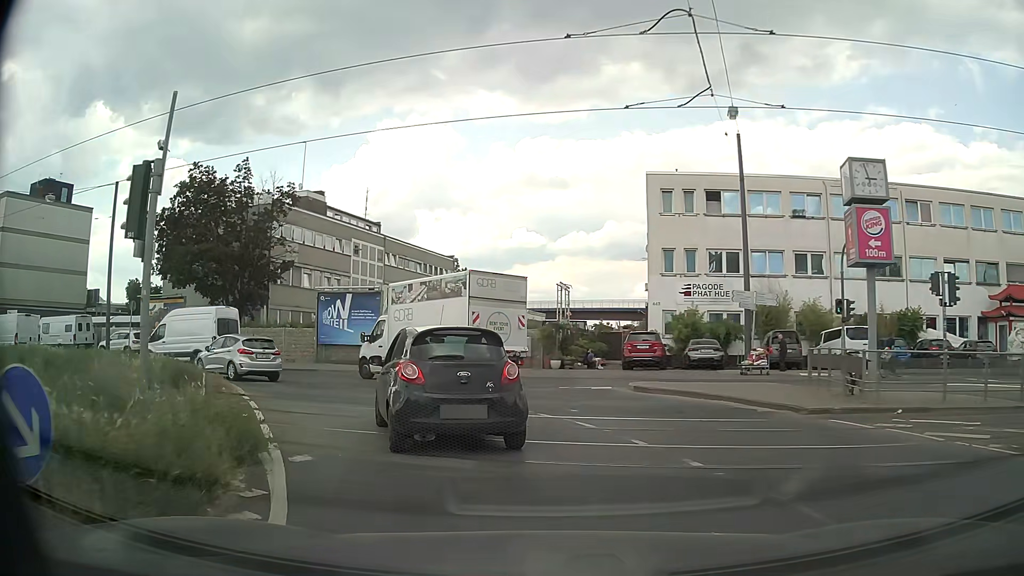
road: secondary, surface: asphalt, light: Day
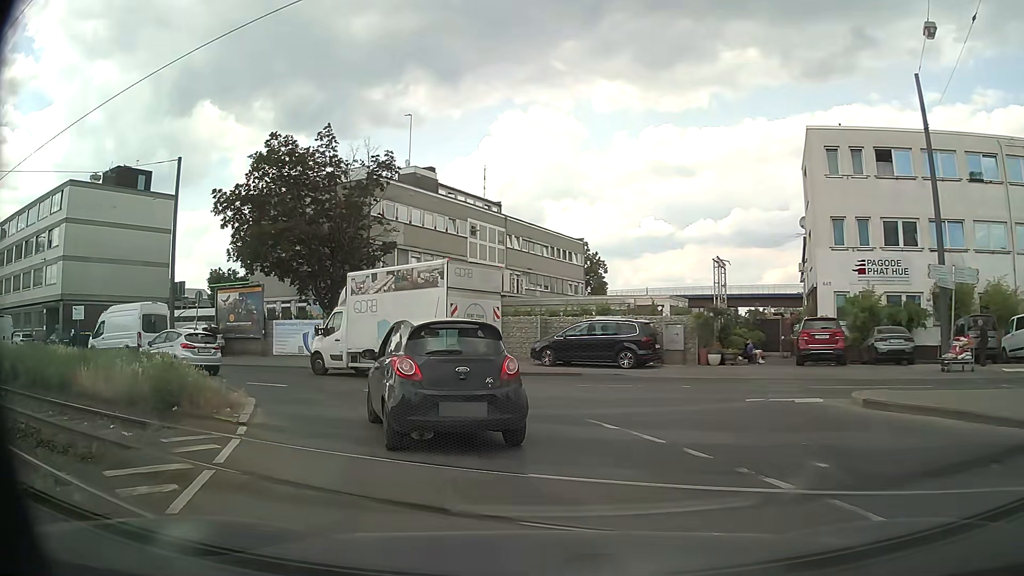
(-0.6, +6.3) m; -12°
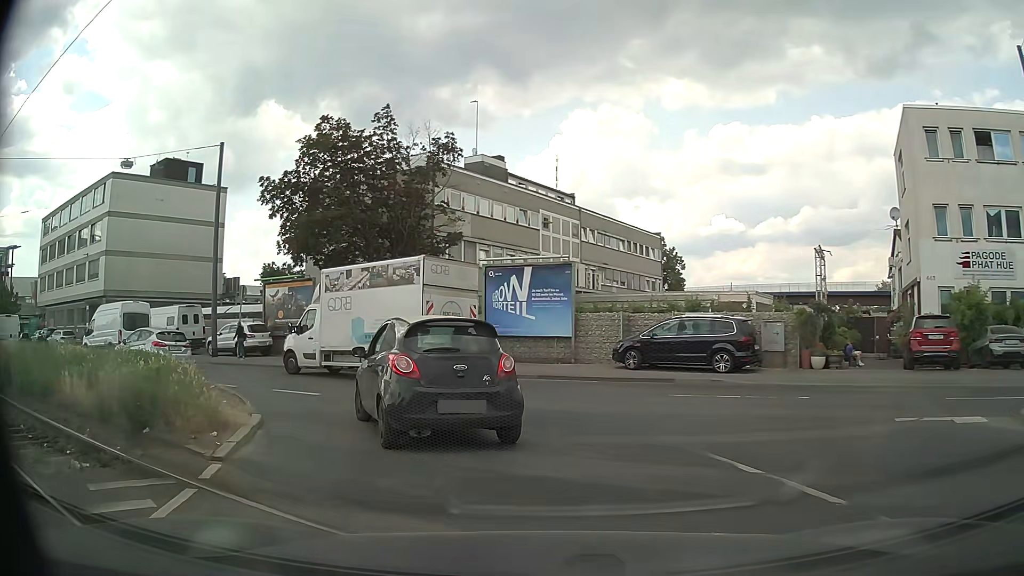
(-0.1, +3.0) m; -5°
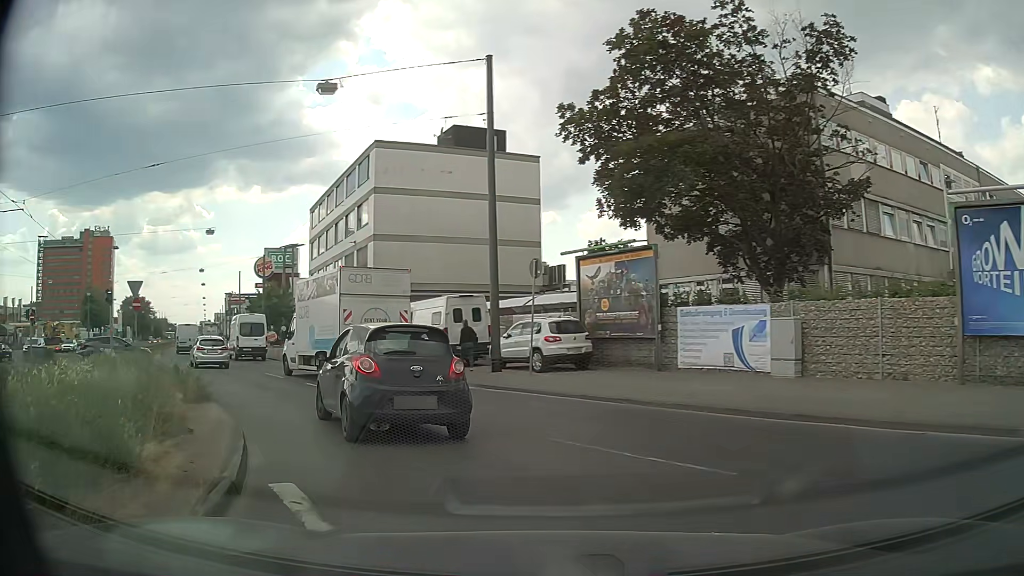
(-3.0, +12.0) m; -31°
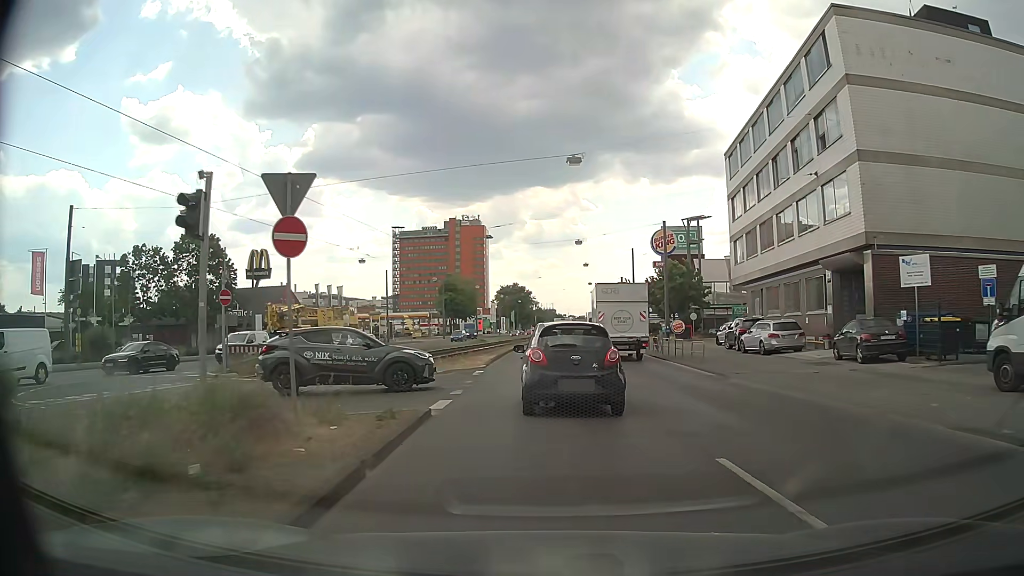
(-7.0, +17.6) m; -33°
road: primary
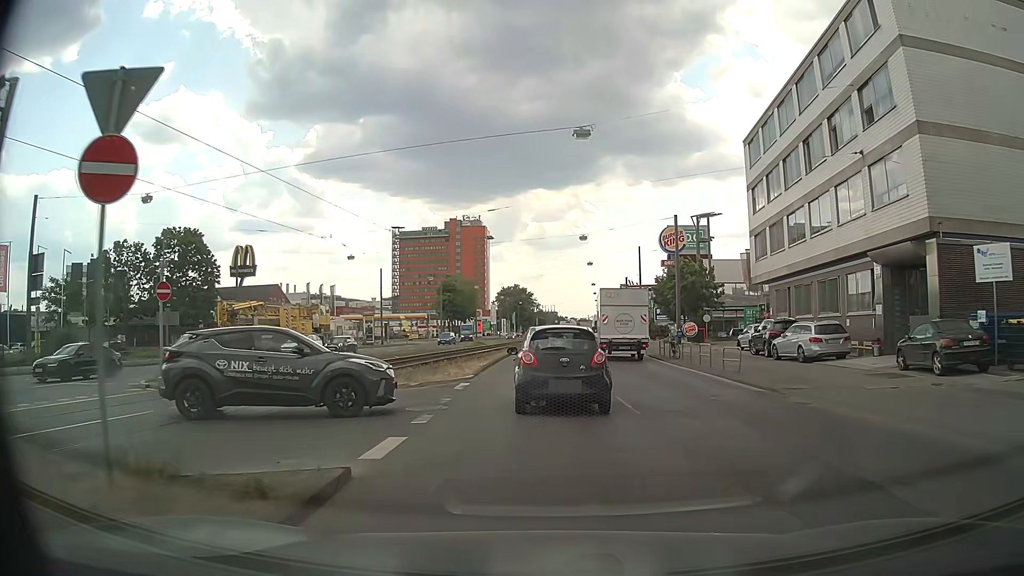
(0.0, +4.6) m; 0°
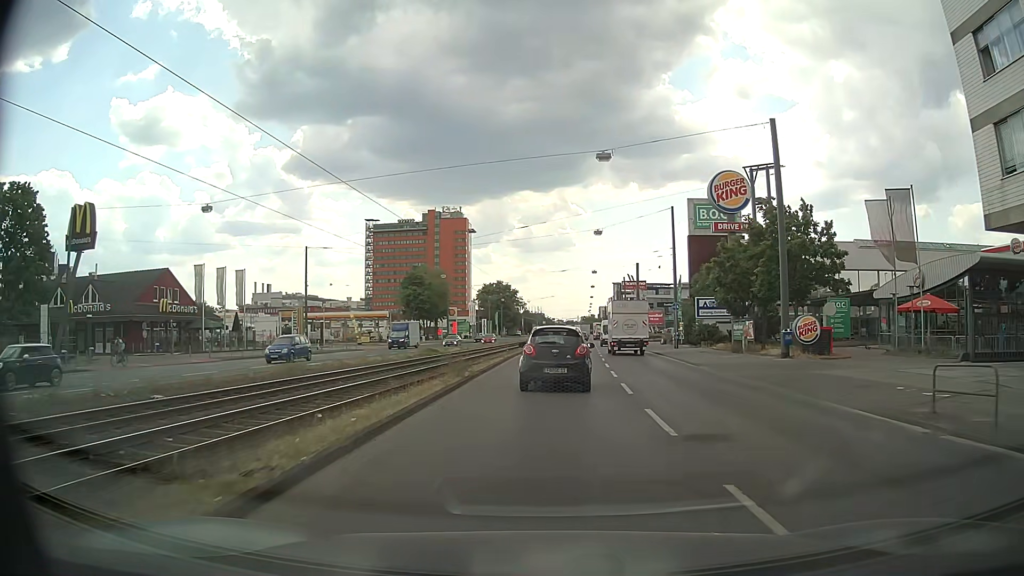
(-0.3, +27.1) m; 0°
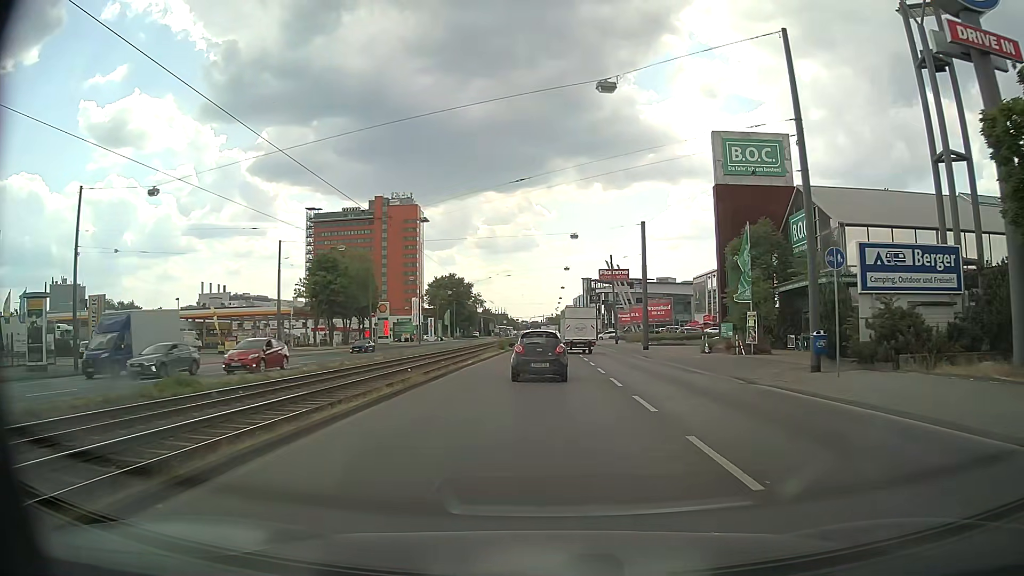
(+1.4, +33.5) m; +4°
(0, +10) (0, +20) (0, +30) (0, +40) (0, +50) (0, +60) (+1, +70) (+1, +80) (+1, +90) (+1, +100) m
